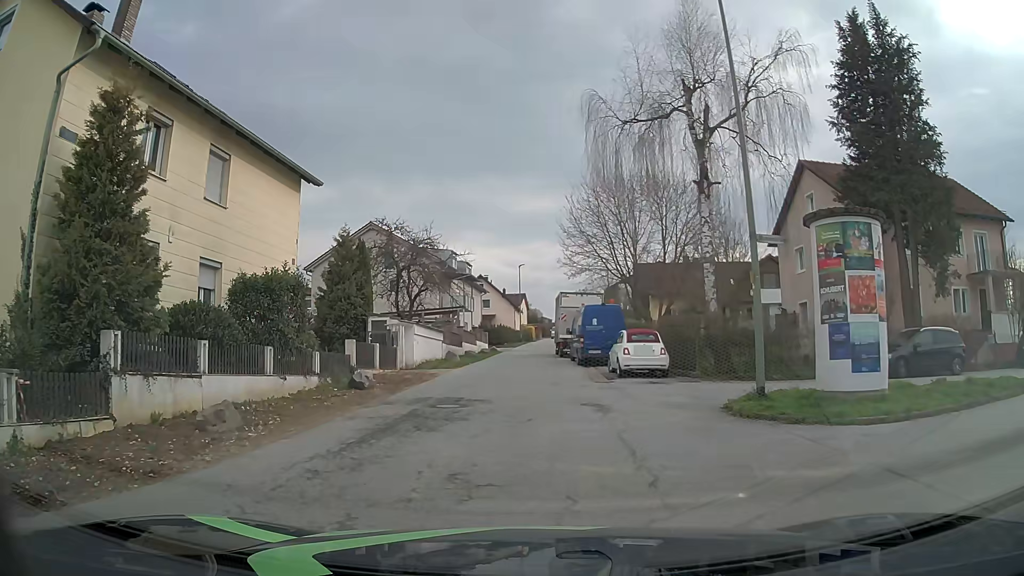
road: residential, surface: asphalt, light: Day
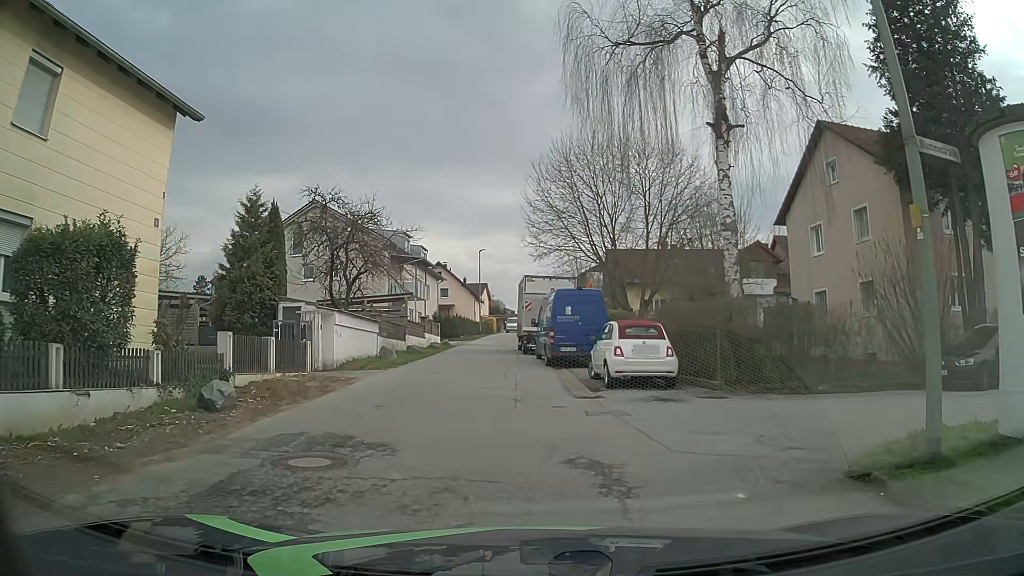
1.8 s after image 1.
(+0.2, +6.3) m; +4°
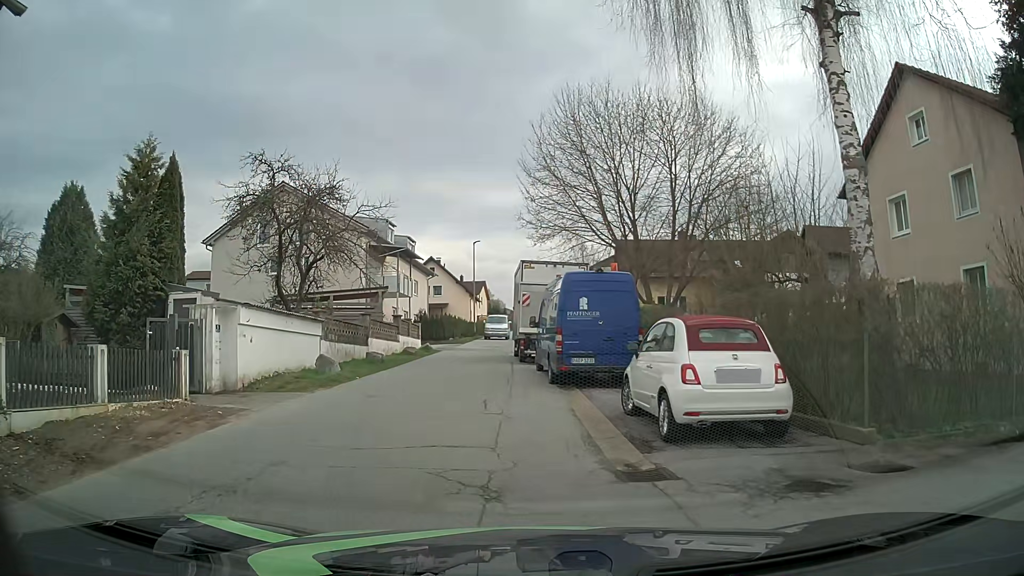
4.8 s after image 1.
(0.0, +6.8) m; -3°
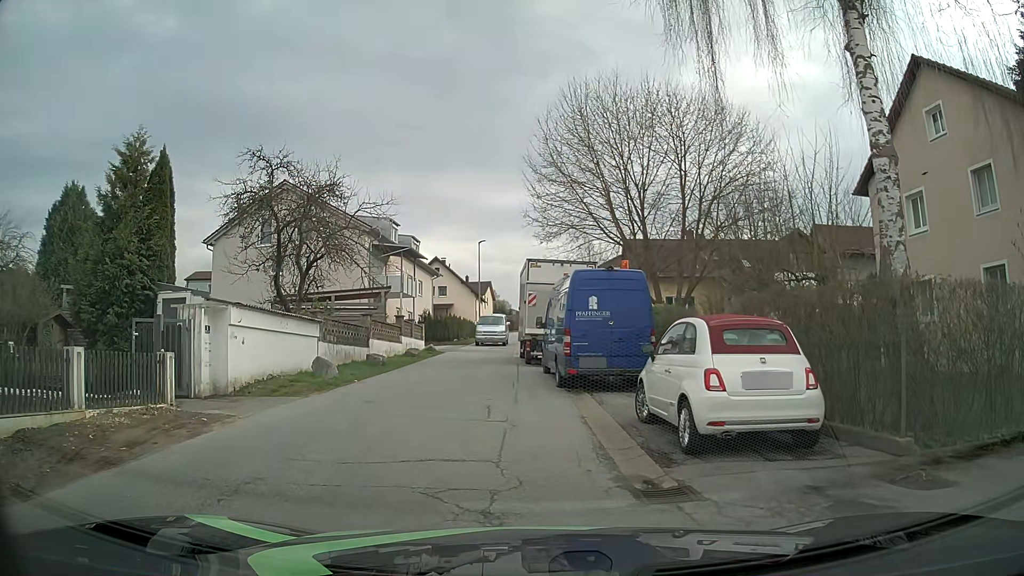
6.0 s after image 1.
(0.0, +0.7) m; 0°
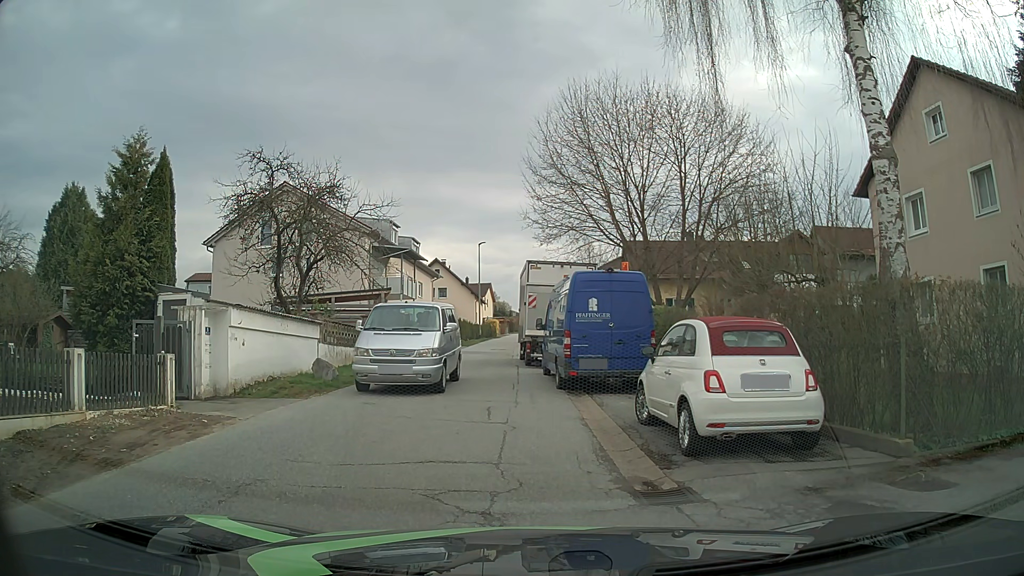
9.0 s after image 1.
(0.0, +0.1) m; 0°
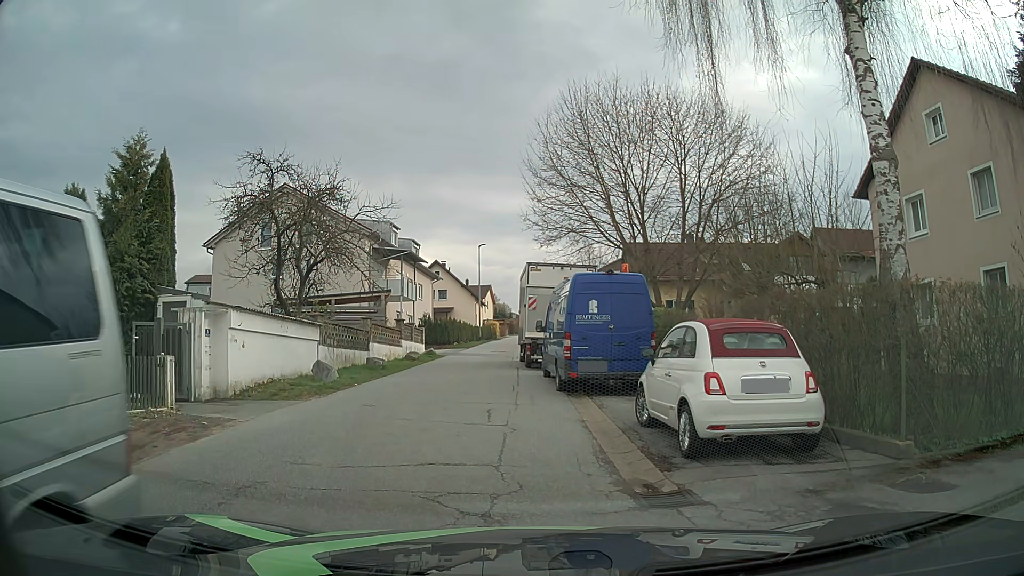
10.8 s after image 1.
(0.0, 0.0) m; 0°
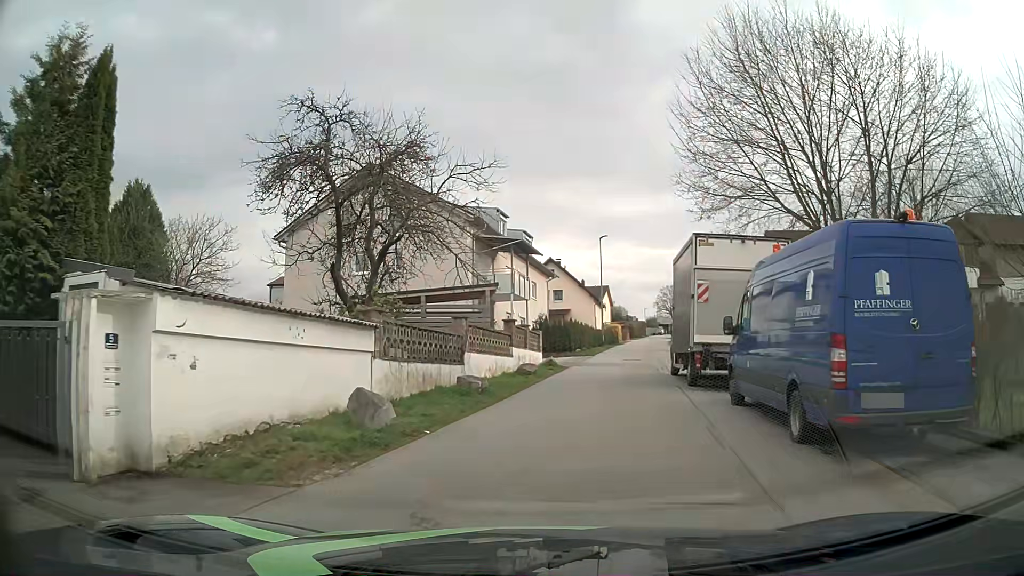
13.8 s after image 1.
(-0.8, +7.6) m; -7°
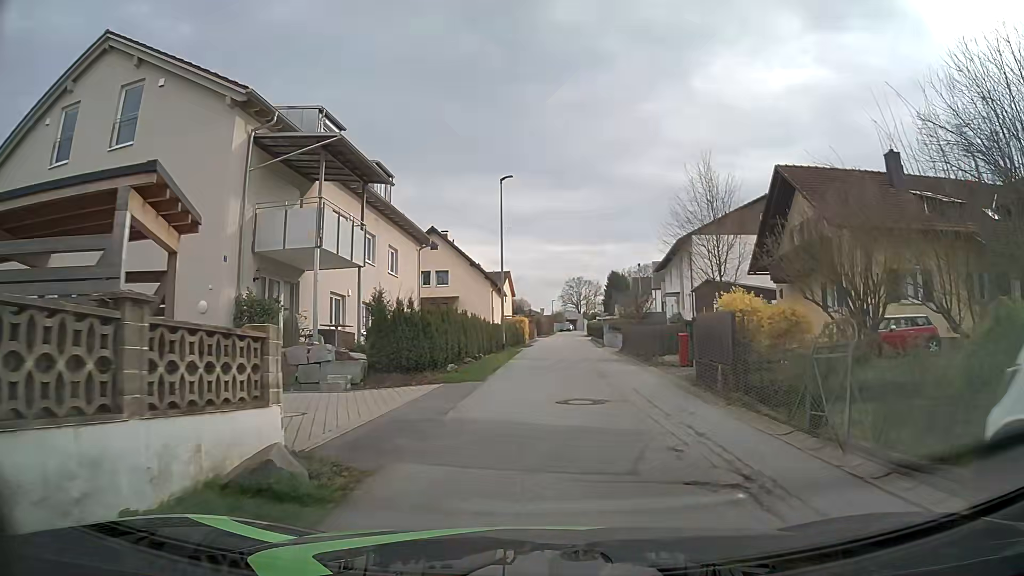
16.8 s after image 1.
(+1.5, +19.0) m; +9°
(0, +10) (+1, +20) (+1, +30) (+1, +40) (+2, +50) (+2, +60) (+2, +70) (+3, +80) (+3, +90) (+4, +100) m
